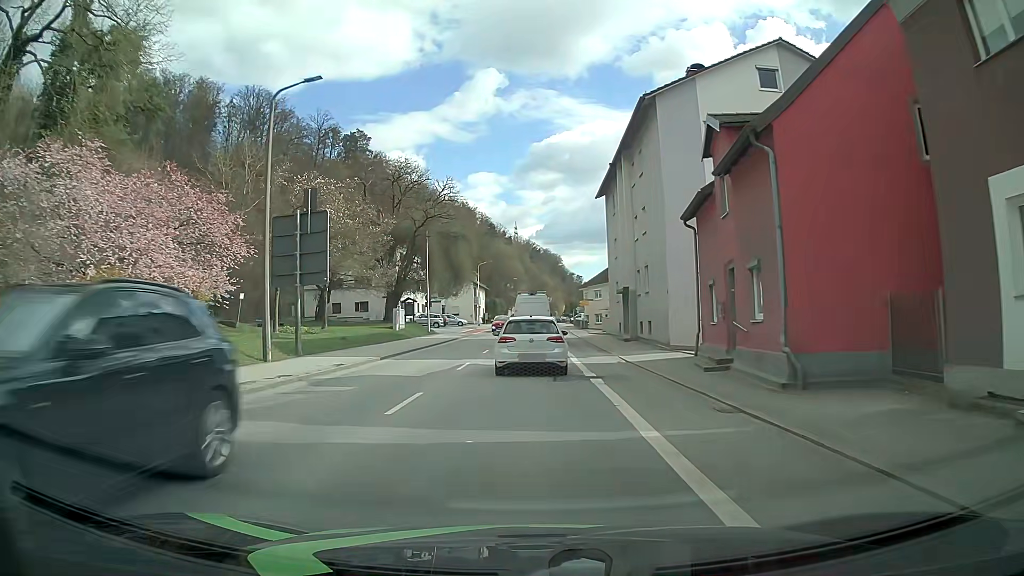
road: secondary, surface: asphalt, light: Day
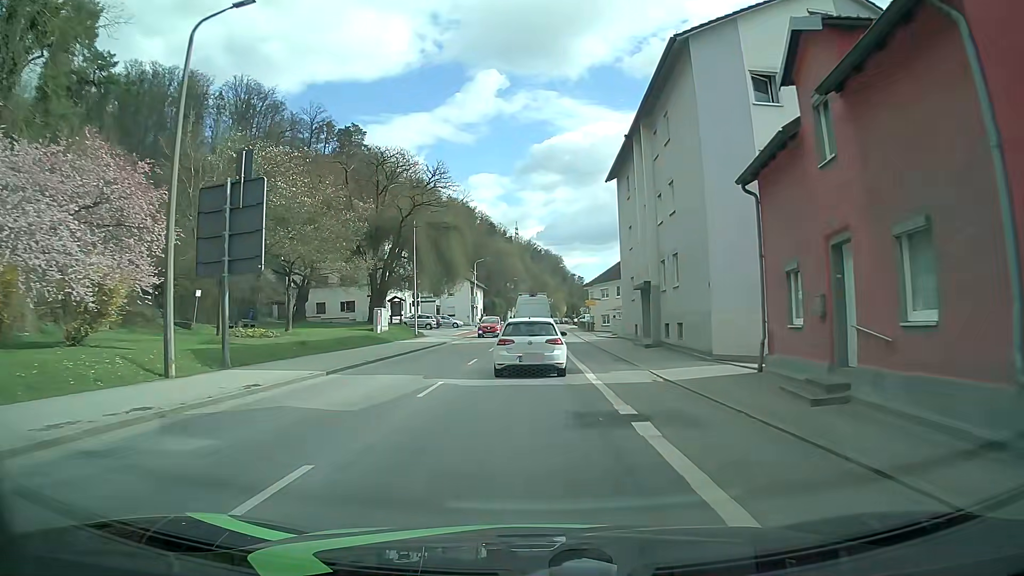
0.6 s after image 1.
(0.0, +6.4) m; 0°
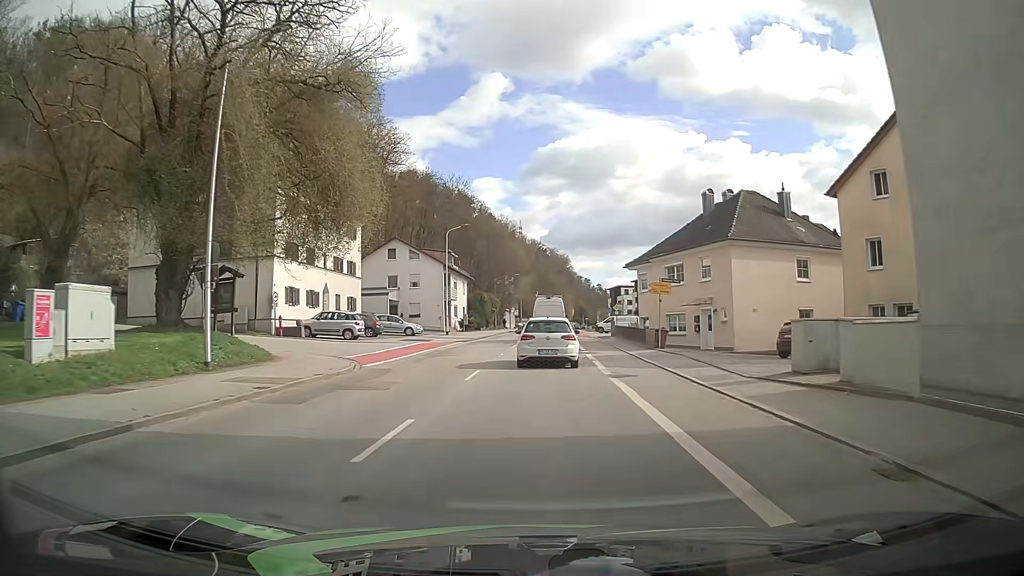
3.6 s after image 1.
(-0.2, +33.0) m; 0°
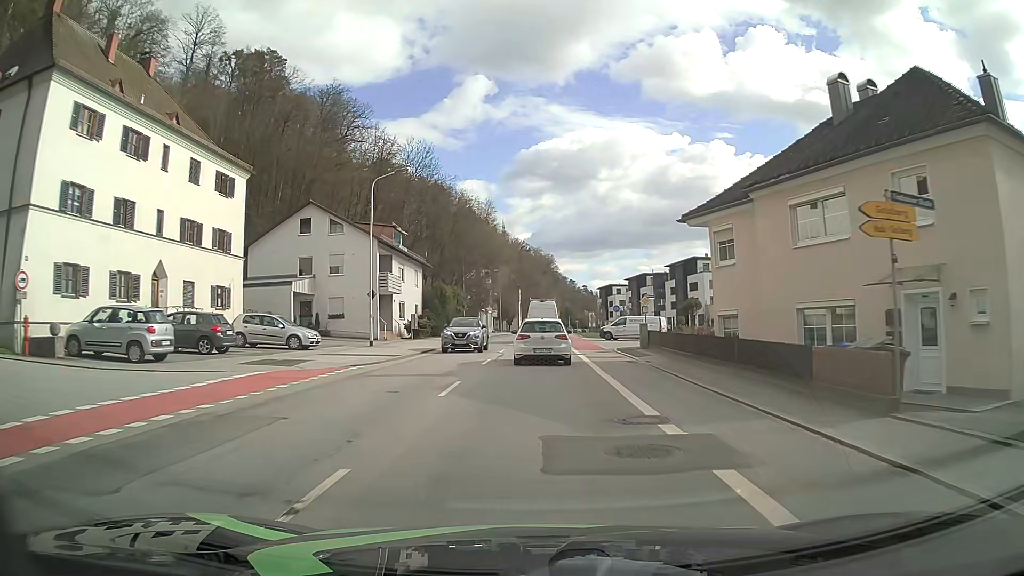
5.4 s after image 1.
(+0.1, +21.3) m; +1°
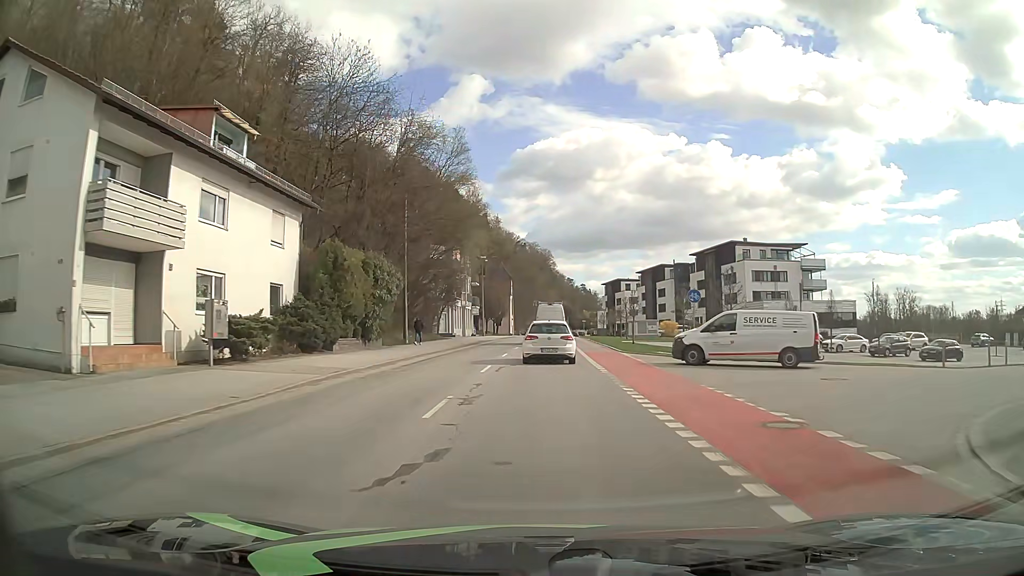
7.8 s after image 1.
(-0.2, +29.8) m; 0°
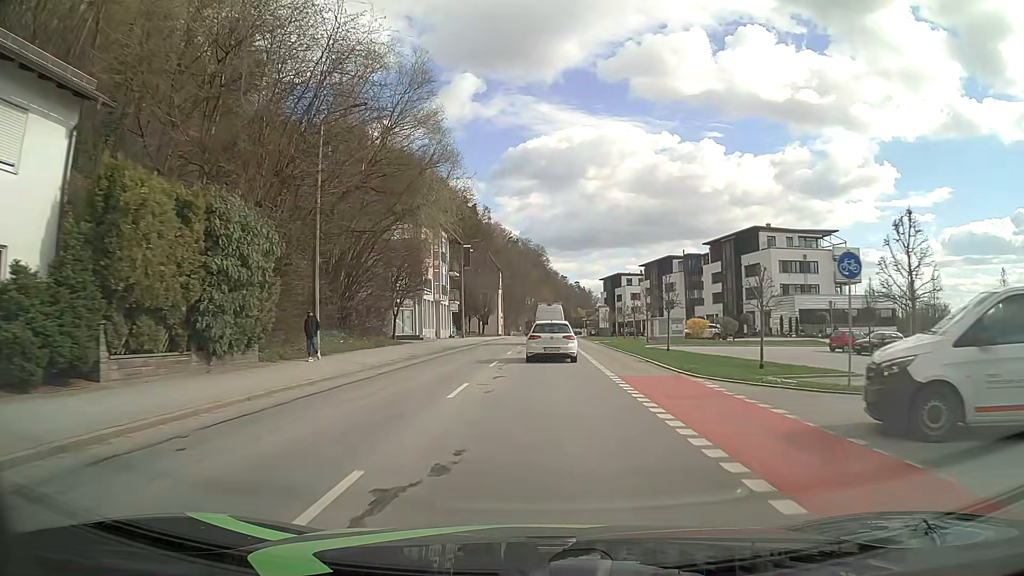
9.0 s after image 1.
(0.0, +15.5) m; 0°
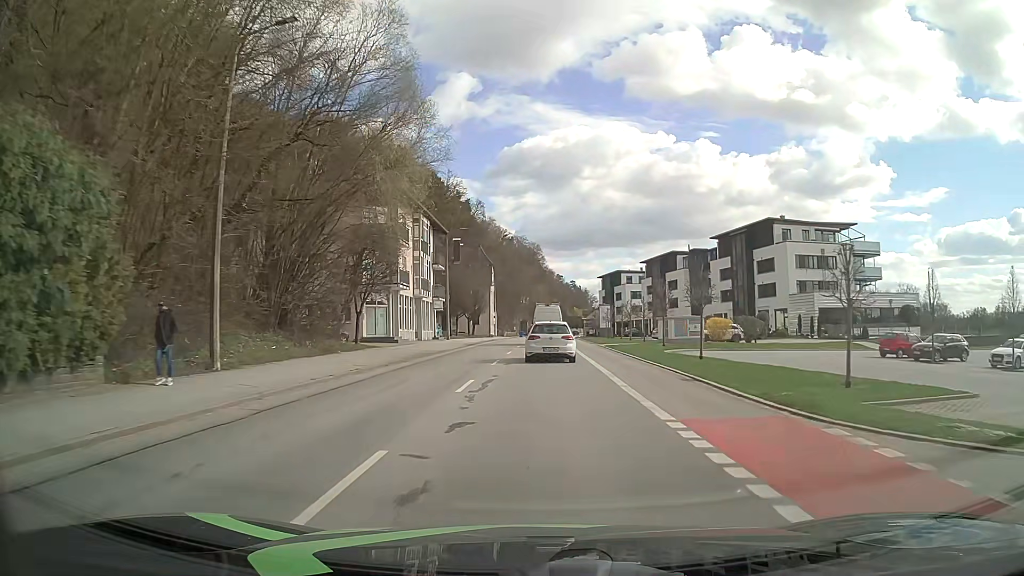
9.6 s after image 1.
(0.0, +7.9) m; 0°
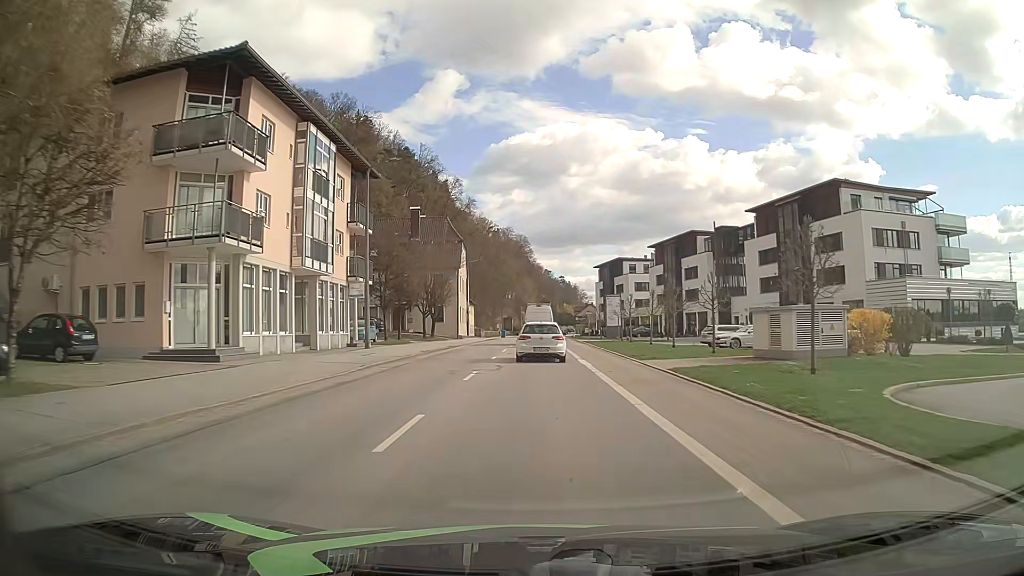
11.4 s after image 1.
(+0.2, +24.1) m; +1°
(0, +10) (0, +20) (0, +30) (0, +40) (0, +50) (0, +60) (0, +70) (0, +80) (+1, +90) (+1, +100) m
